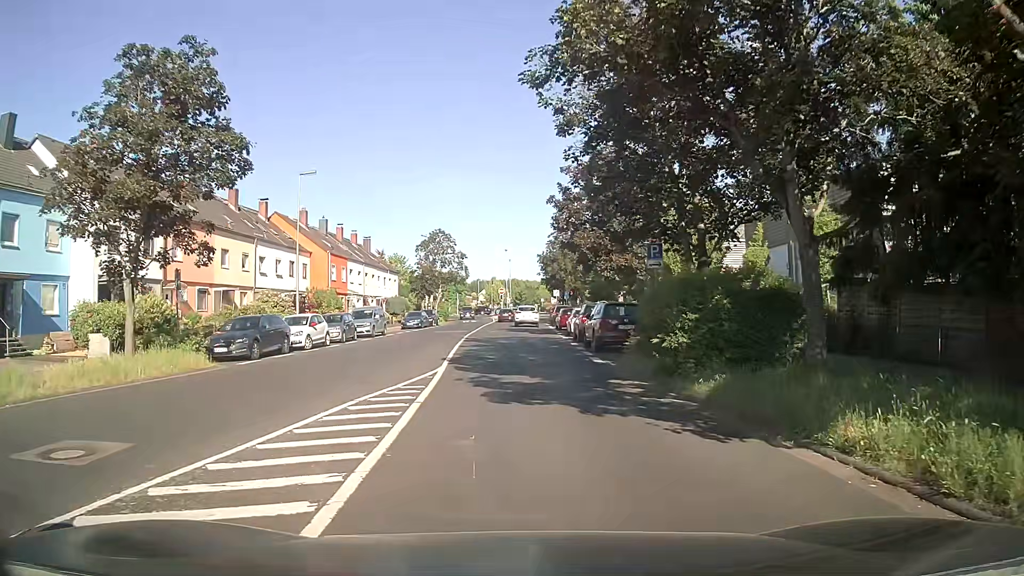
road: residential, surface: asphalt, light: Day
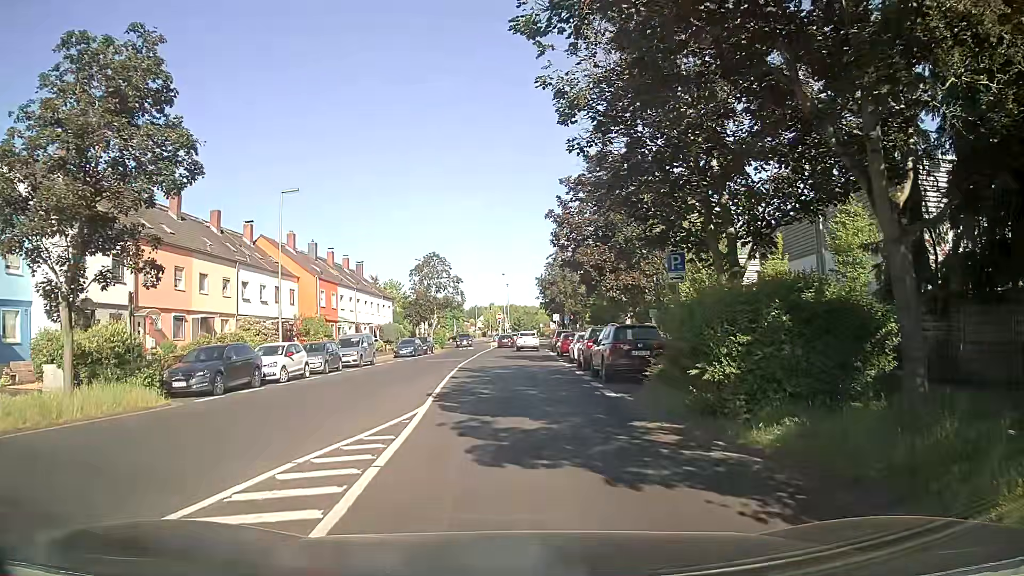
(+0.1, +2.9) m; +1°
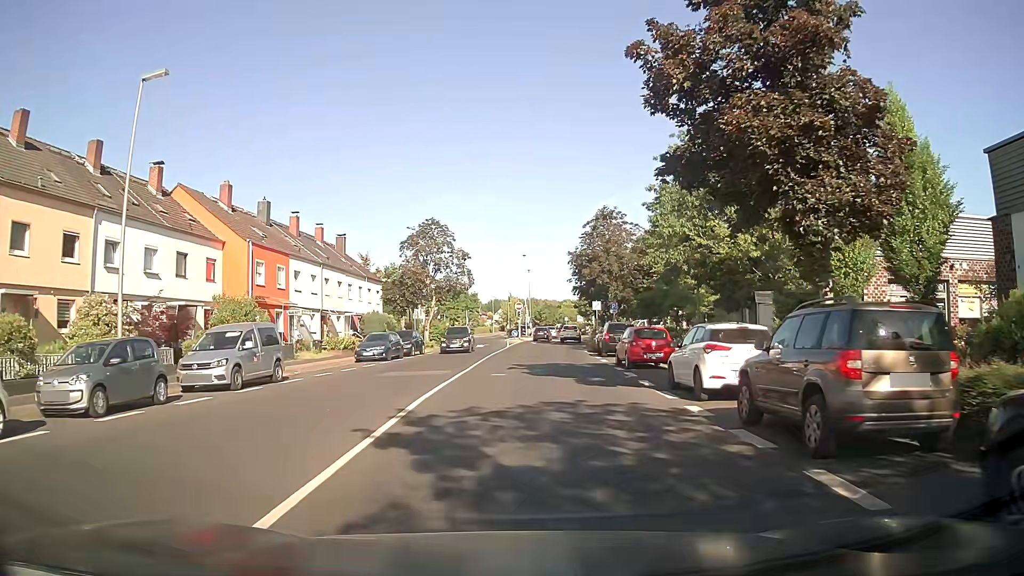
(-0.1, +19.0) m; -2°
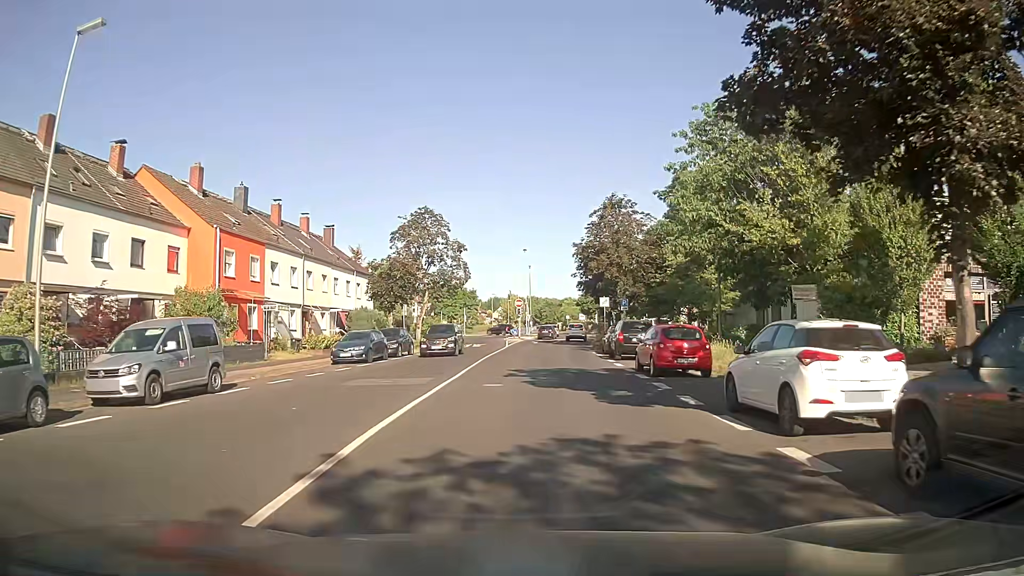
(+0.1, +4.5) m; +1°
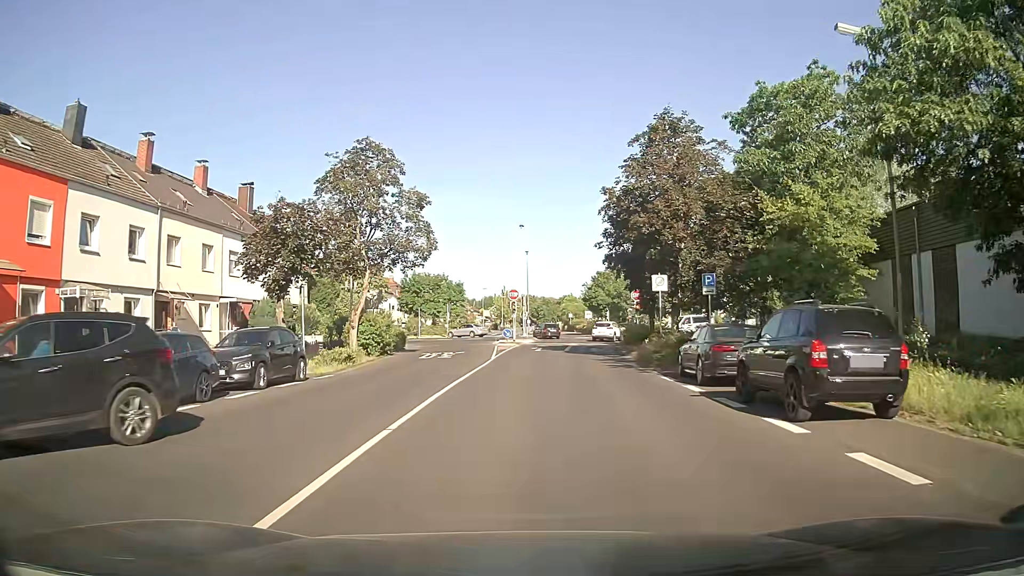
(+0.1, +19.2) m; 0°
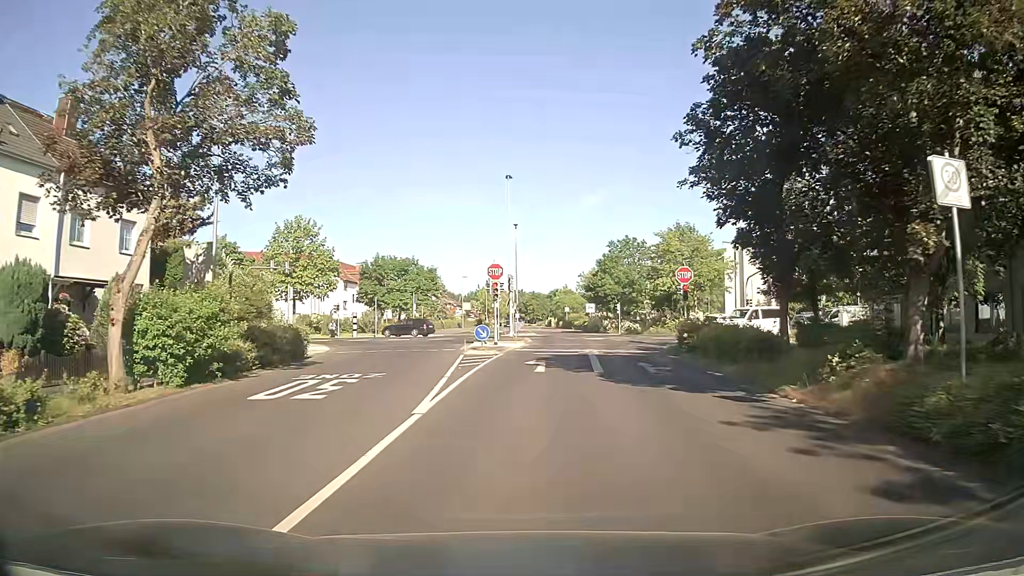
(+0.2, +19.3) m; +1°
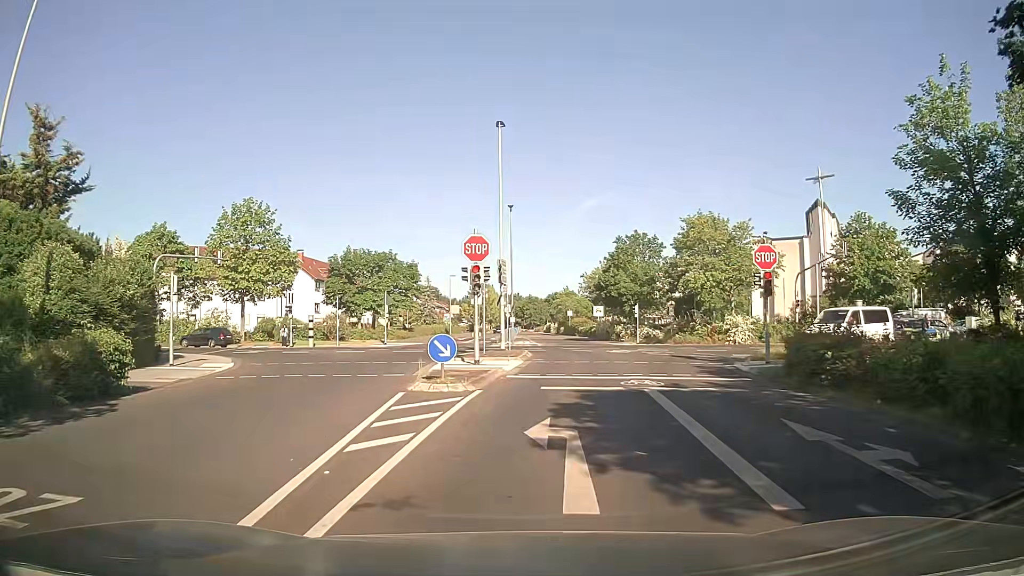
(+0.1, +12.5) m; +1°
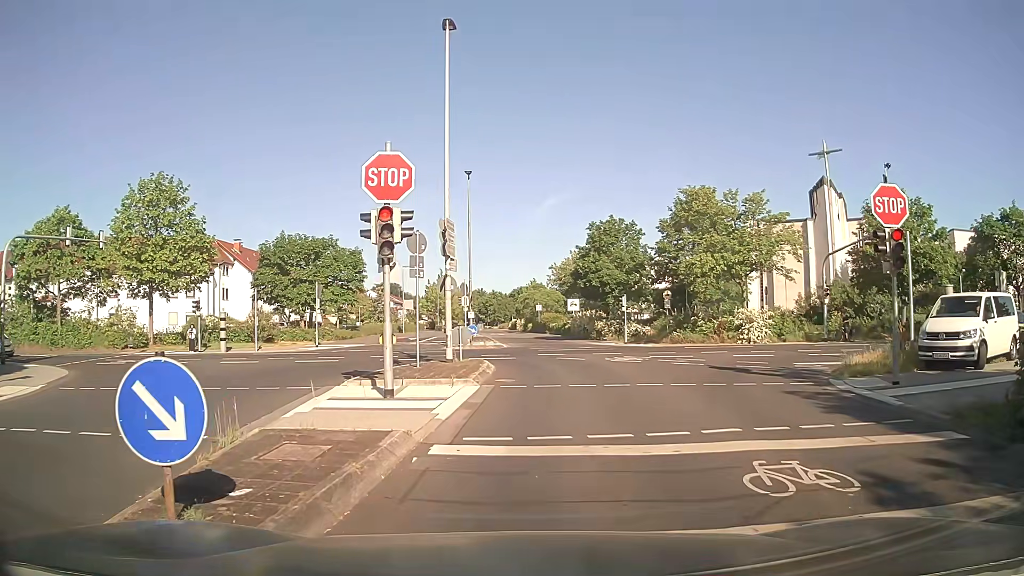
(+0.1, +10.0) m; +4°
(0, +10) (0, +20) (-4, +29) (-12, +34) (-22, +35) (-32, +34) (-42, +34) (-52, +33) (-62, +33) (-72, +32) m
